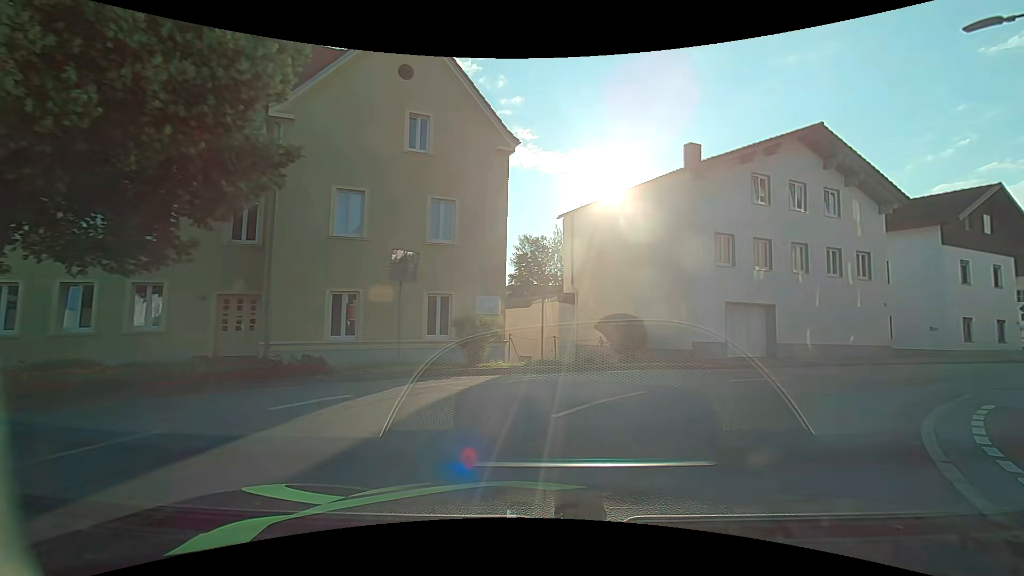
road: unclassified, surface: asphalt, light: Day
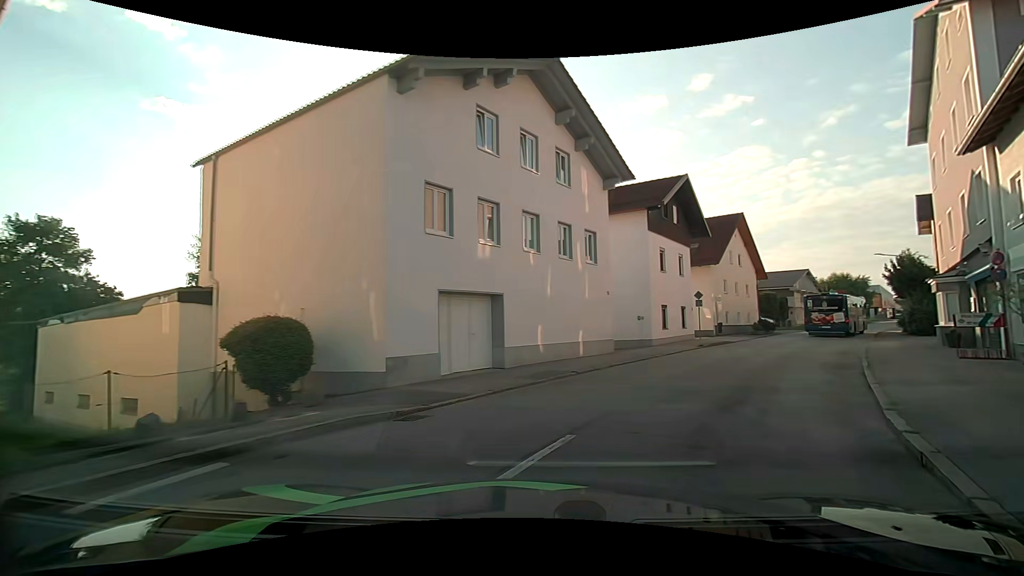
(+2.3, +8.7) m; +30°
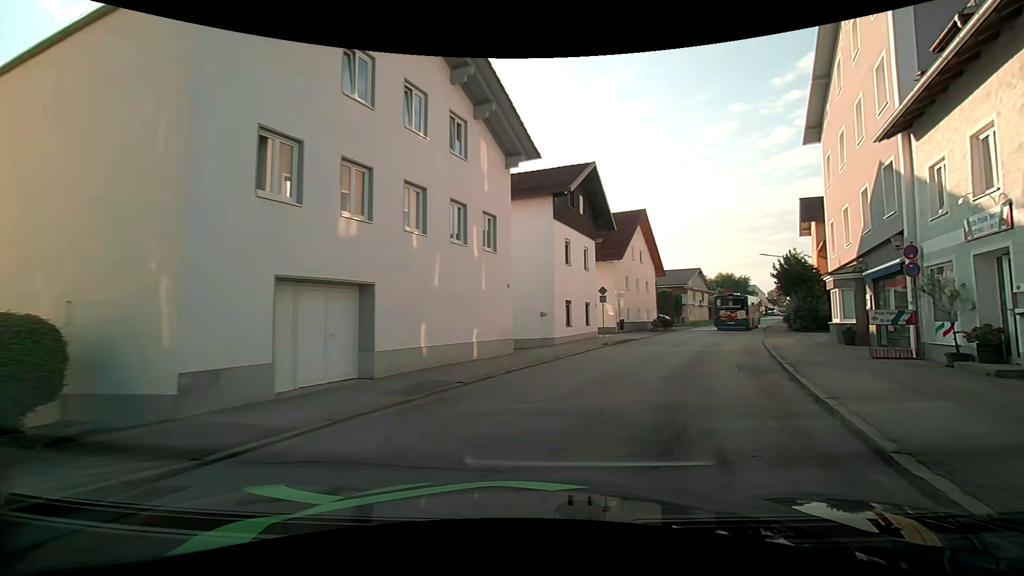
(+0.3, +3.1) m; +11°
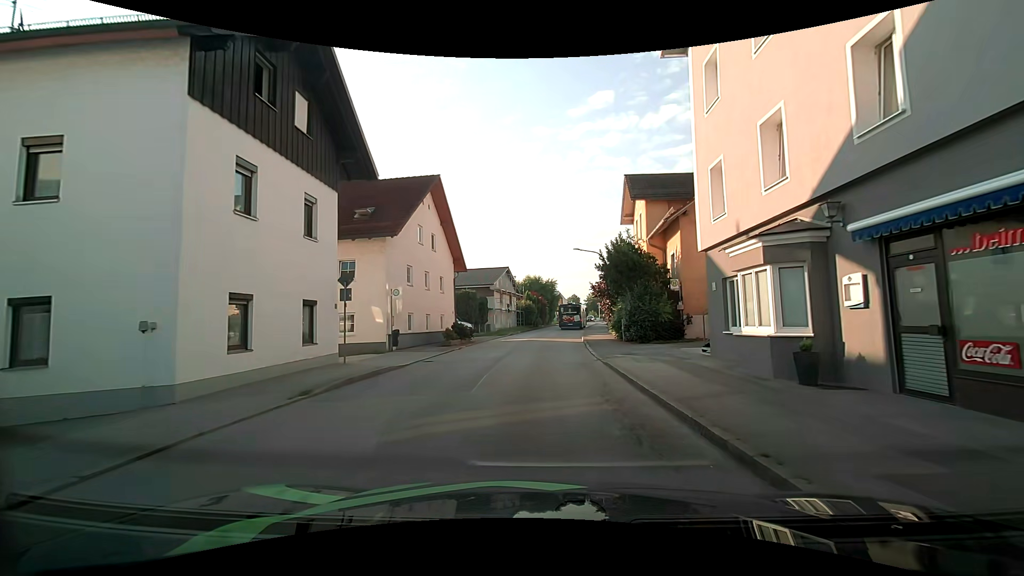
(+3.4, +13.1) m; +20°
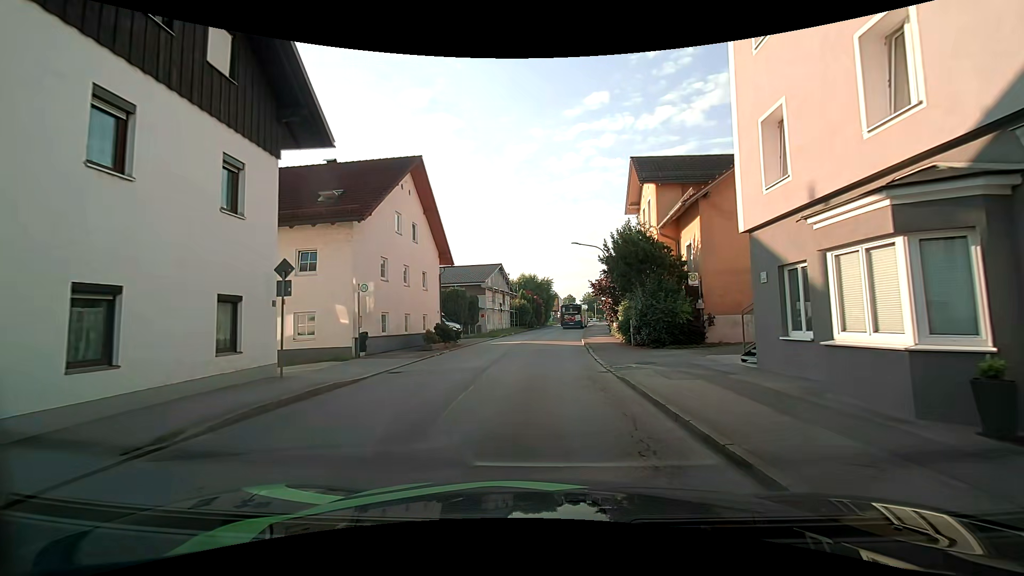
(0.0, +3.8) m; +1°
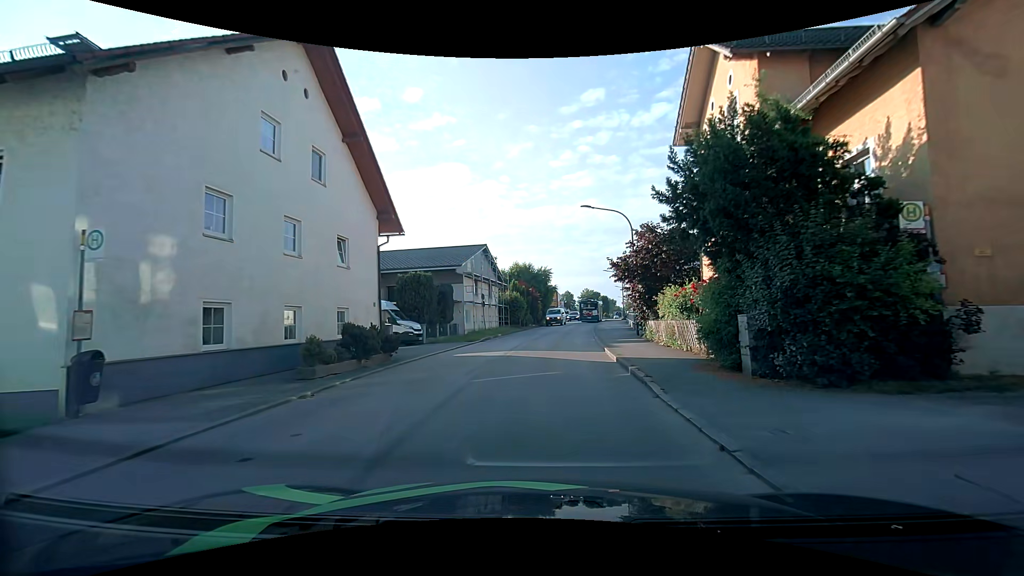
(+0.1, +12.3) m; +1°
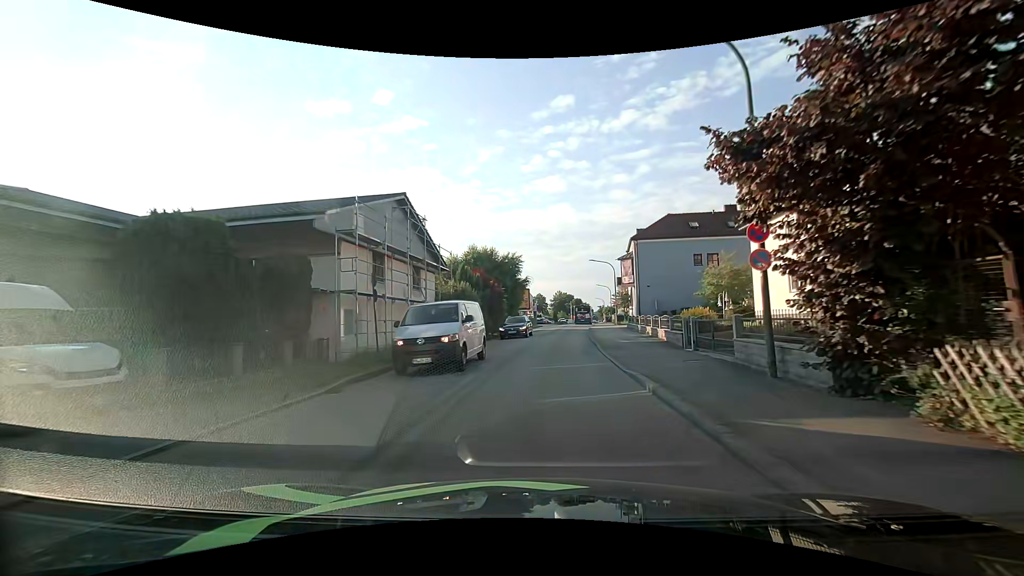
(+0.3, +18.5) m; +2°
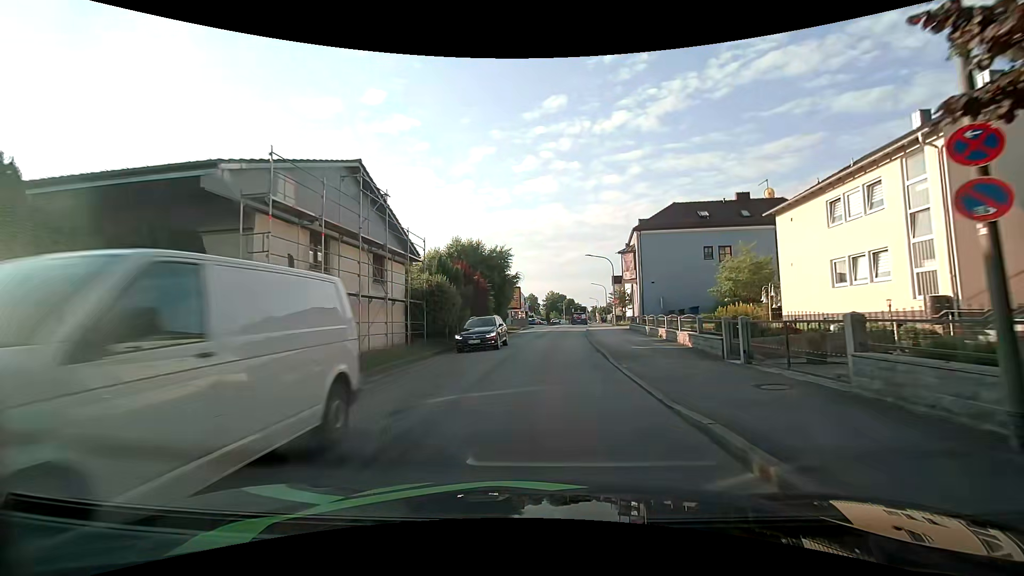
(+0.1, +4.9) m; +2°
(0, +10) (0, +20) (+1, +30) (+2, +40) (+2, +50) (+3, +60) (+4, +70) (+5, +80) (+6, +90) (+7, +100) m
